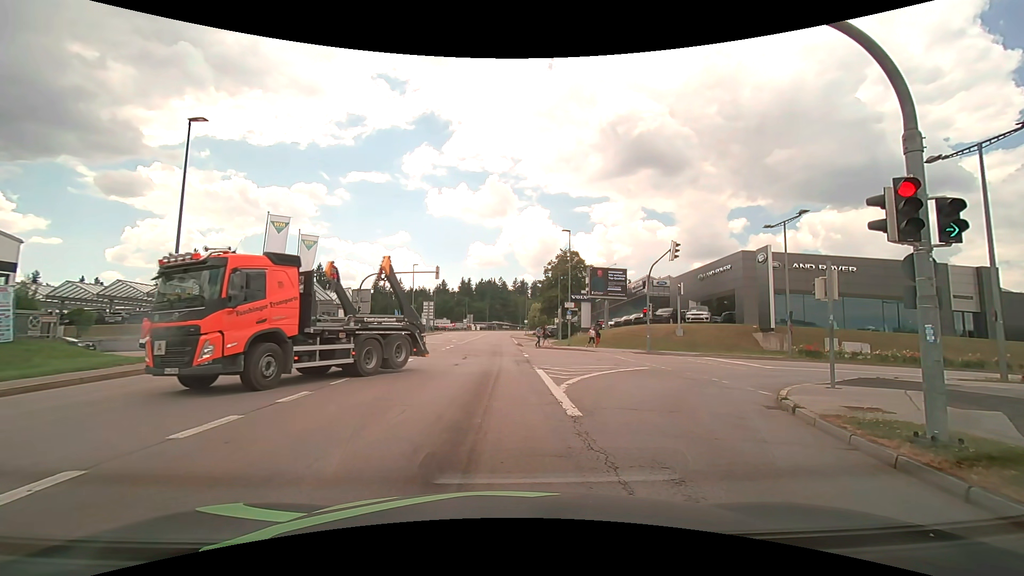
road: tertiary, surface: asphalt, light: Day
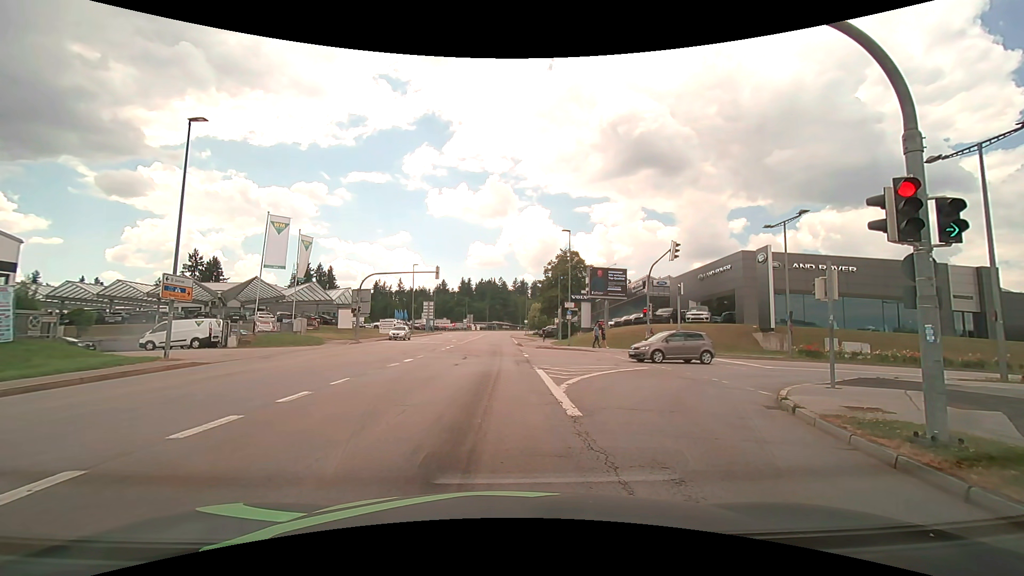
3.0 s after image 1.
(0.0, 0.0) m; 0°
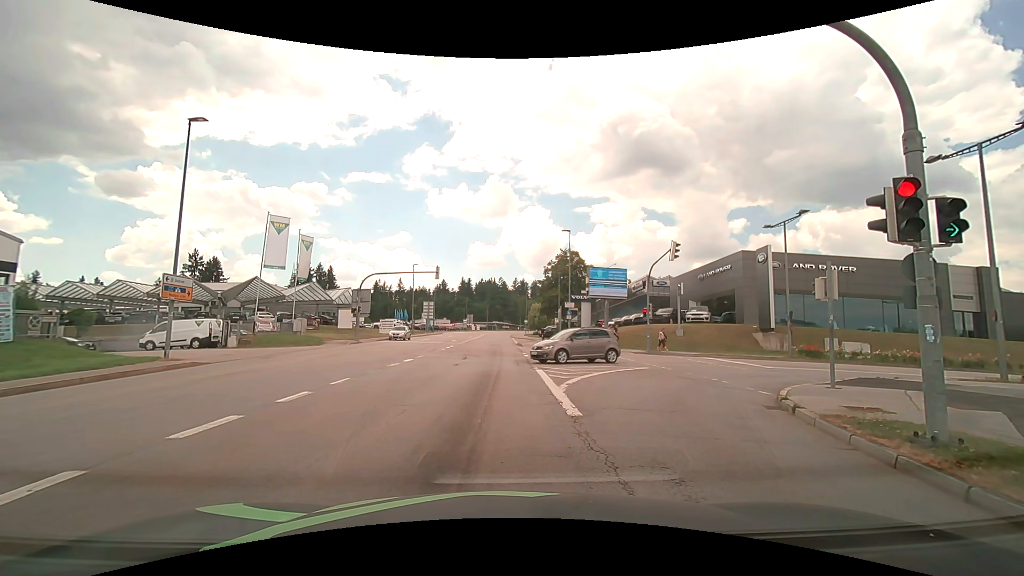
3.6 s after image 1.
(0.0, 0.0) m; 0°
(0, +10) (0, +20) (0, +30) (0, +40) (0, +50) (0, +60) (0, +70) (0, +80) (0, +90) (0, +100) m
